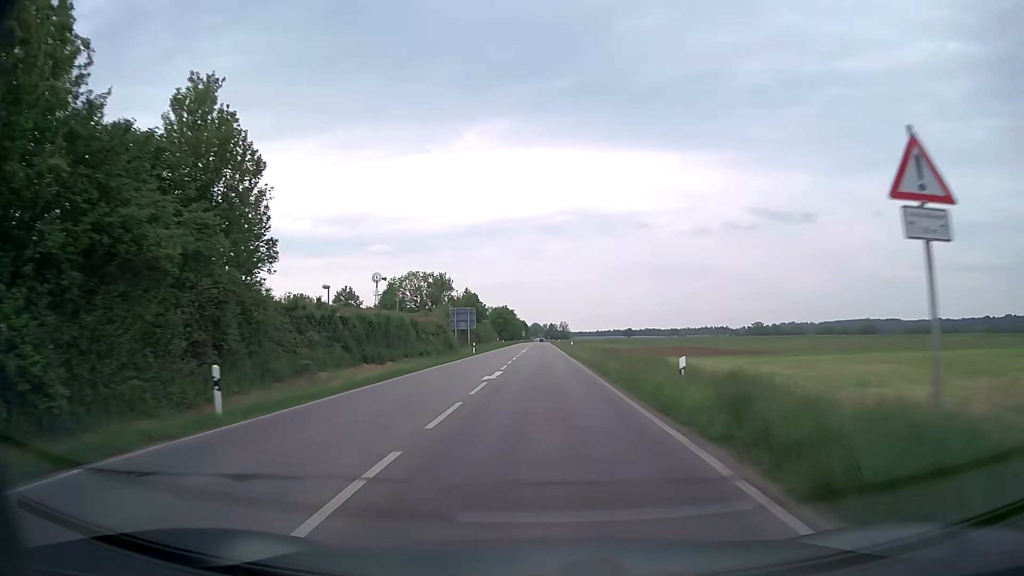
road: secondary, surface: asphalt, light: Day
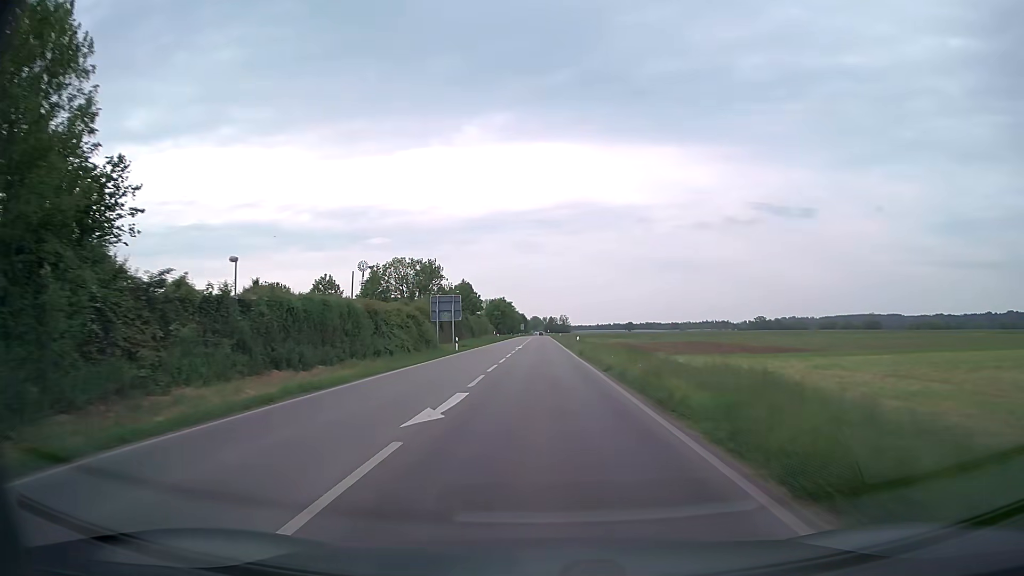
(0.0, +11.9) m; 0°
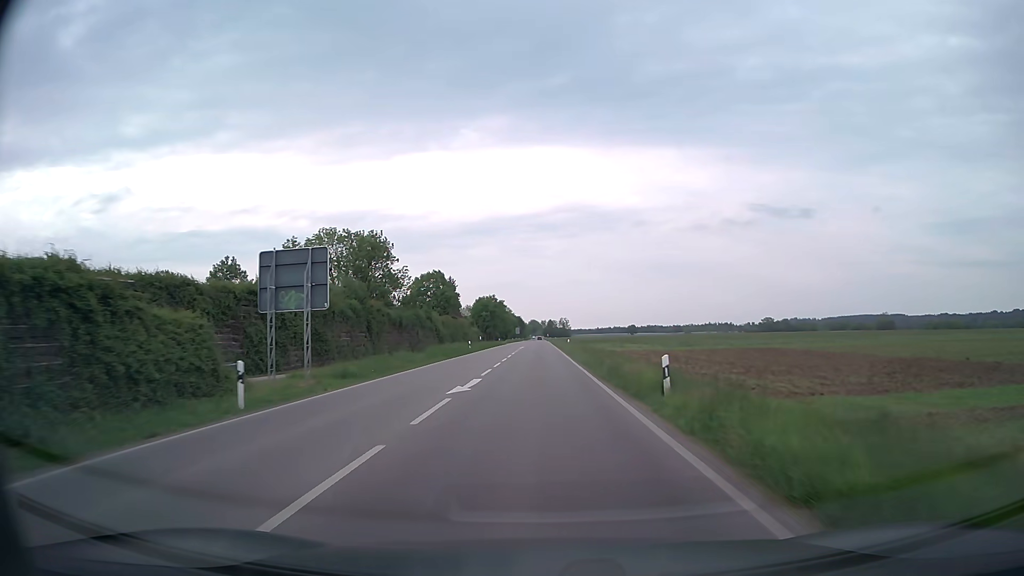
(0.0, +36.1) m; 0°
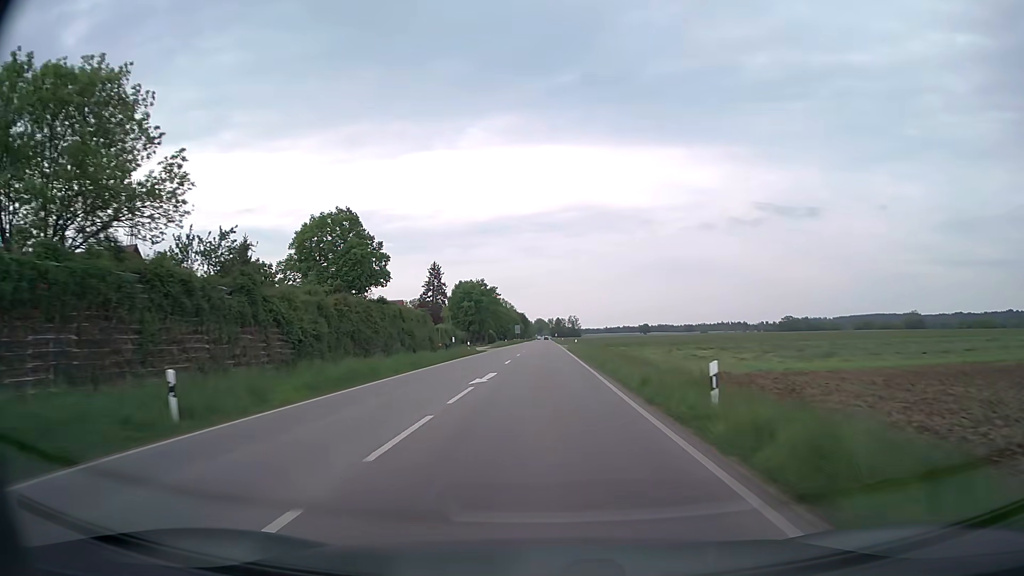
(-0.3, +51.5) m; -1°
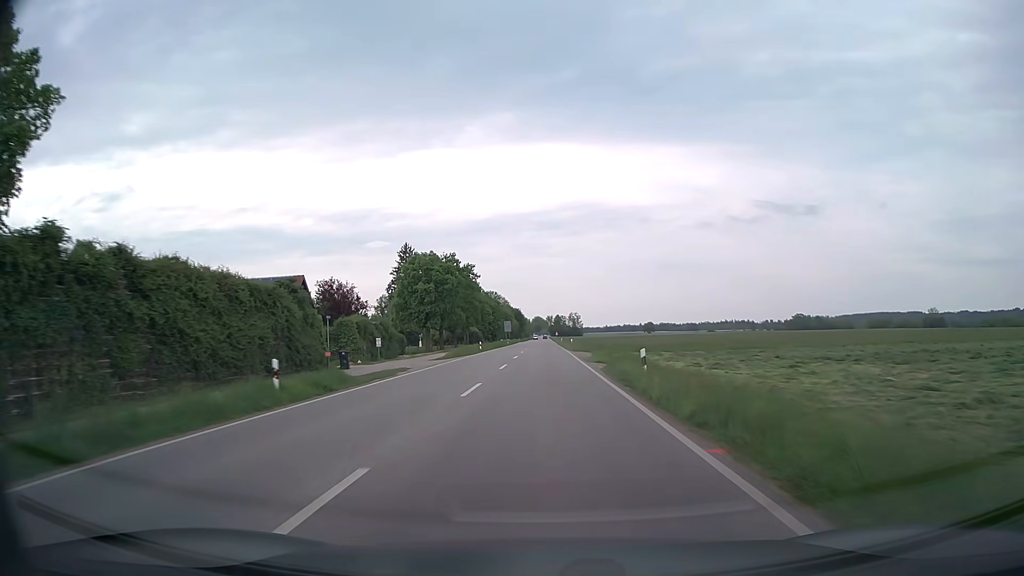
(0.0, +40.6) m; 0°
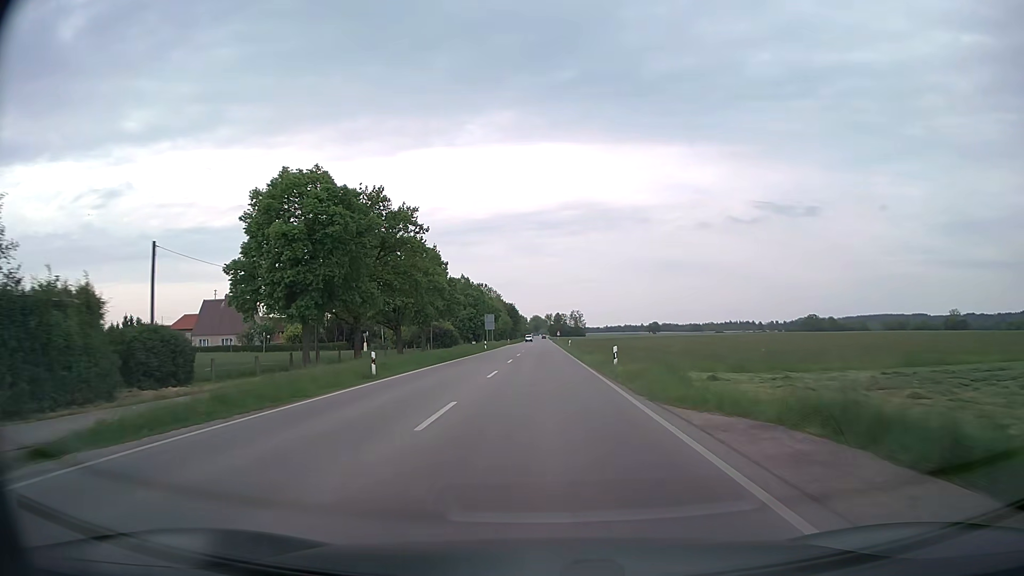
(+0.1, +41.4) m; 0°
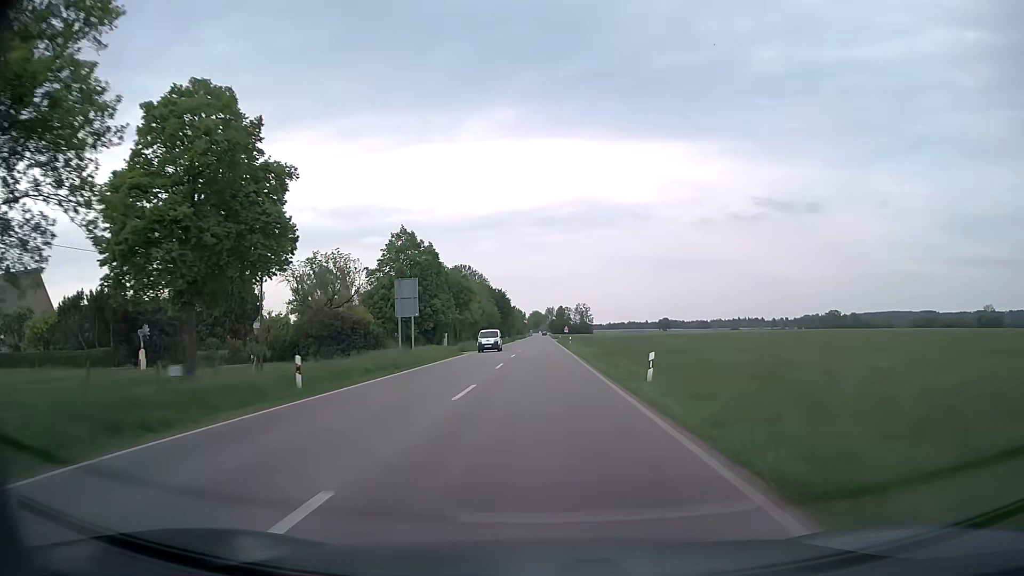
(+0.1, +56.0) m; 0°
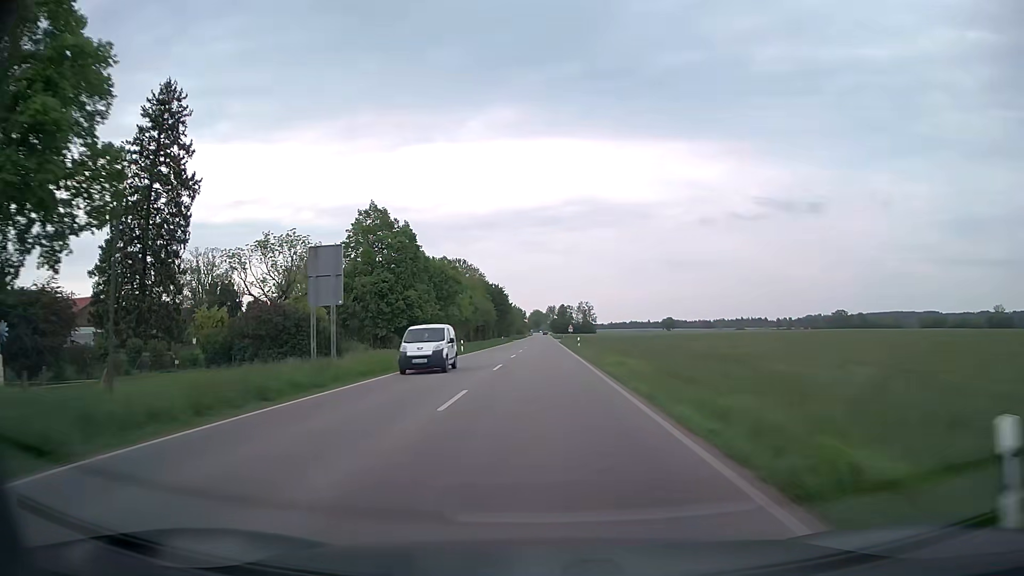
(0.0, +14.1) m; 0°
(0, +10) (0, +20) (0, +30) (0, +40) (0, +50) (0, +60) (0, +70) (0, +80) (0, +90) (0, +100) m
